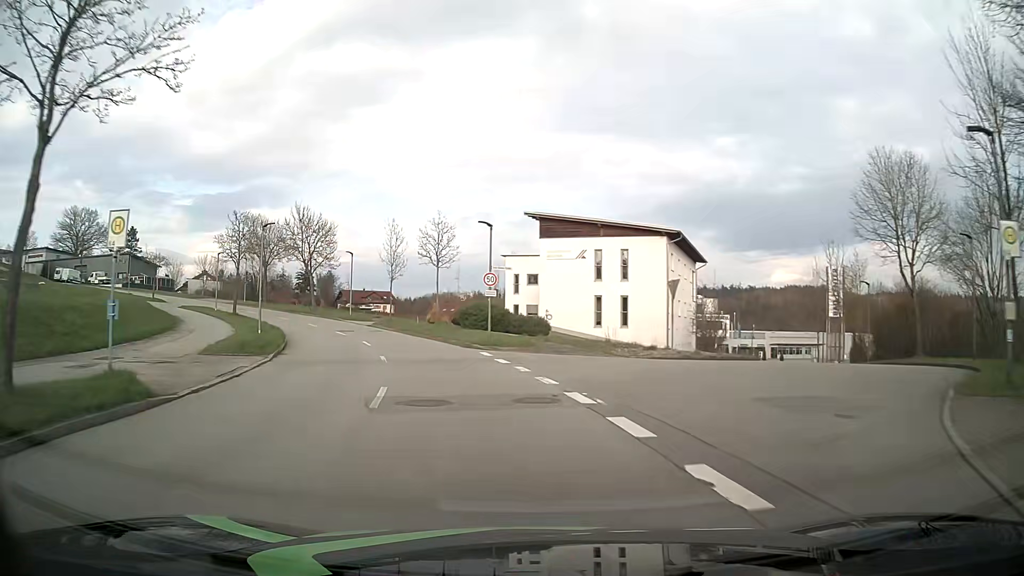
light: Day
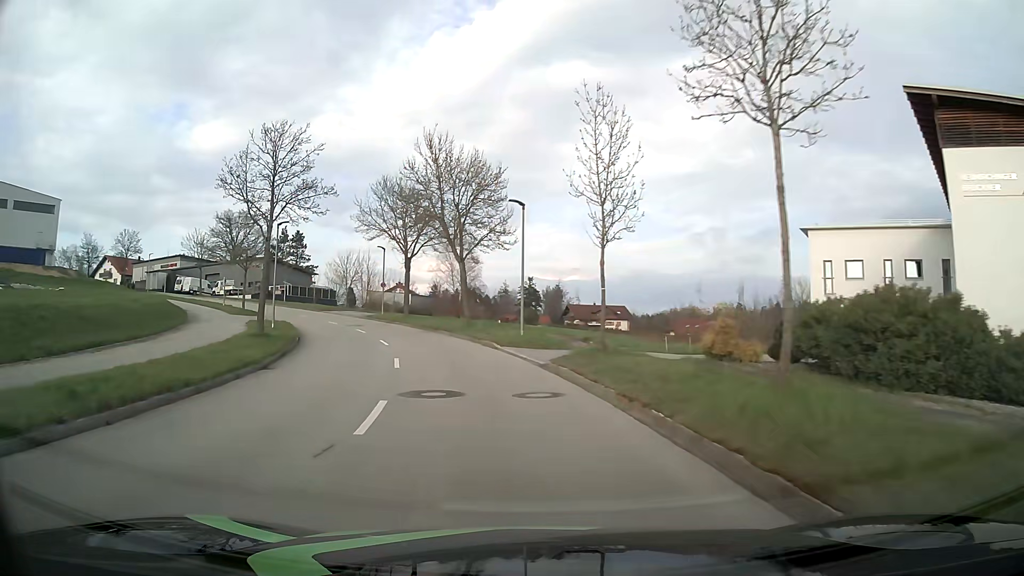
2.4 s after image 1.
(-5.0, +29.3) m; -20°
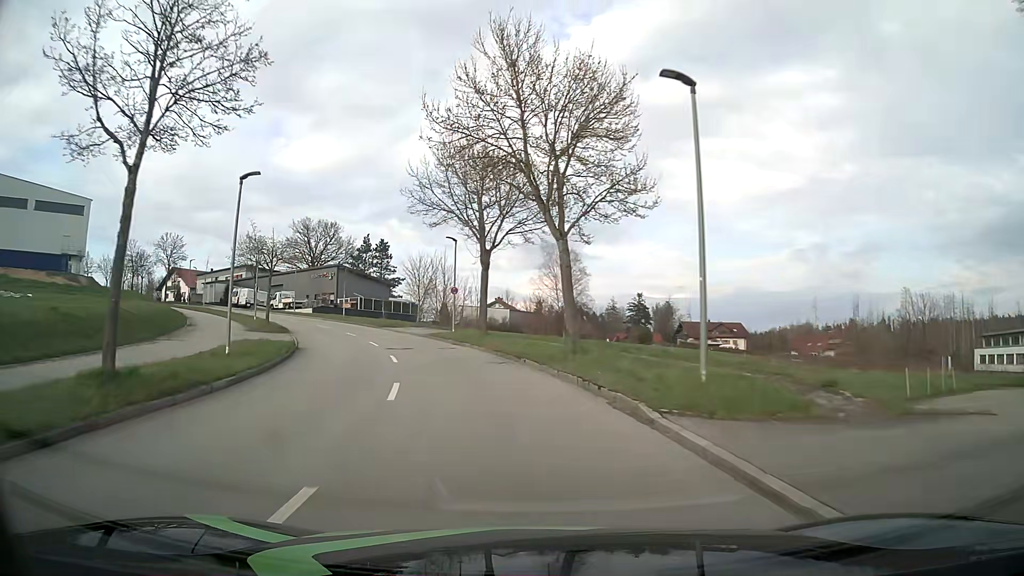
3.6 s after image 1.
(-1.2, +14.7) m; -9°
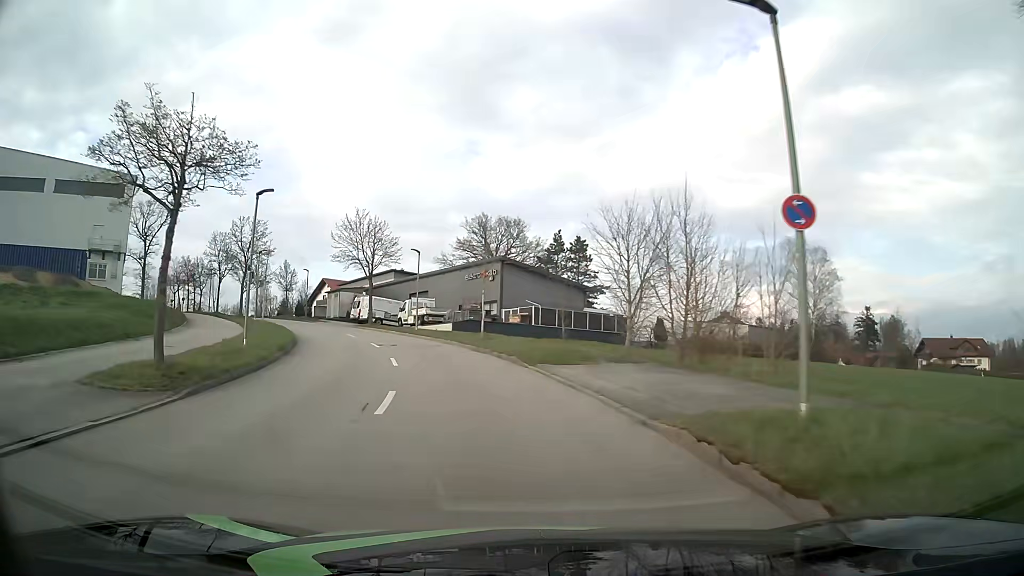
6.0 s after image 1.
(-4.5, +28.8) m; -18°
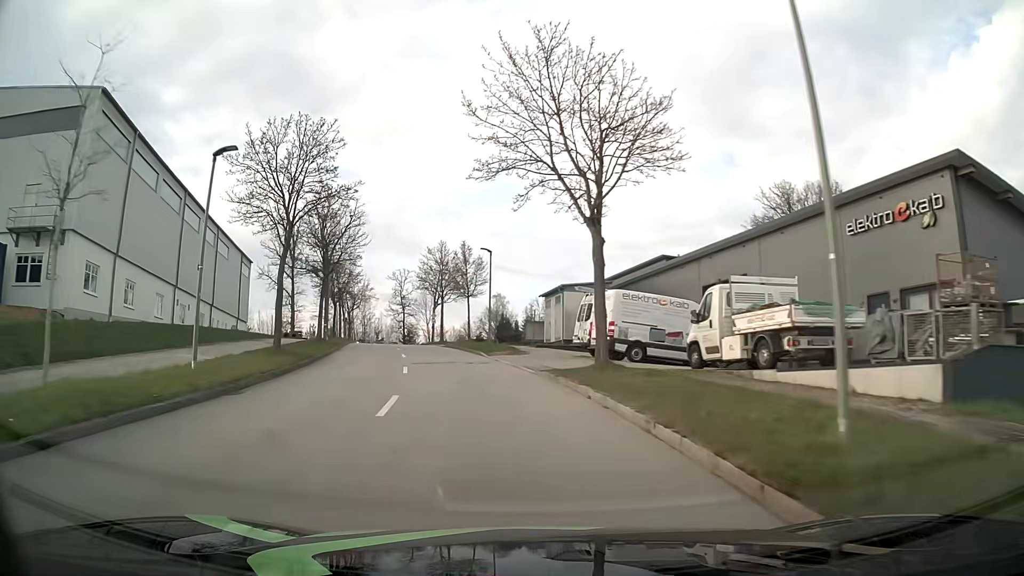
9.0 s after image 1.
(-6.8, +35.9) m; -23°
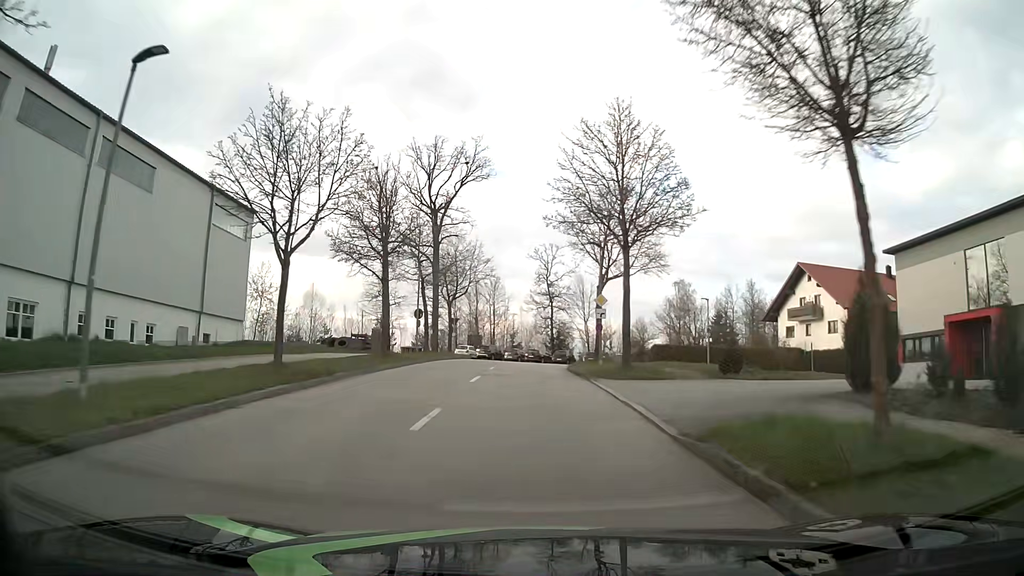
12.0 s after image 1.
(-5.7, +37.1) m; -14°
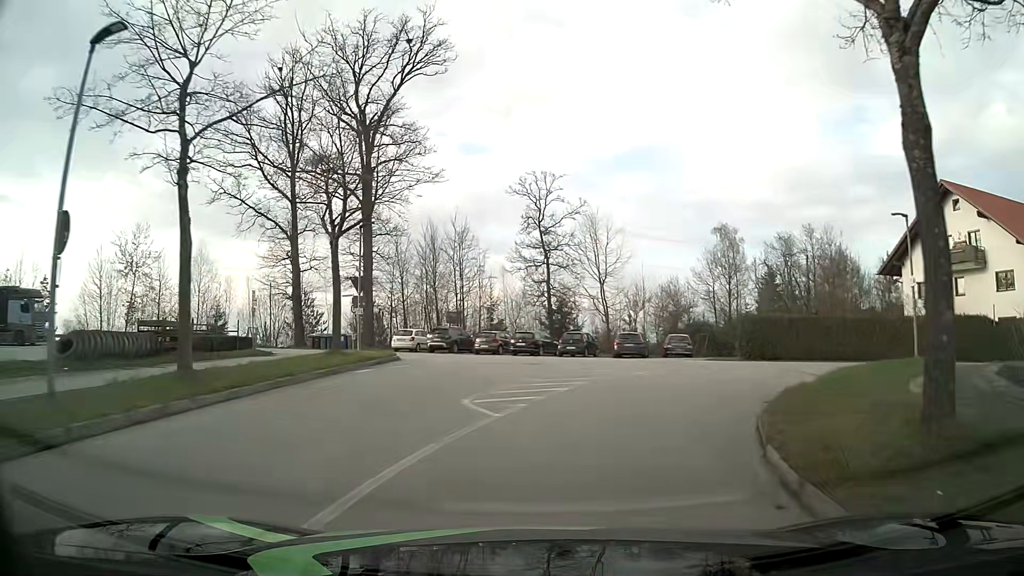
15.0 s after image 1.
(-0.4, +28.9) m; +1°
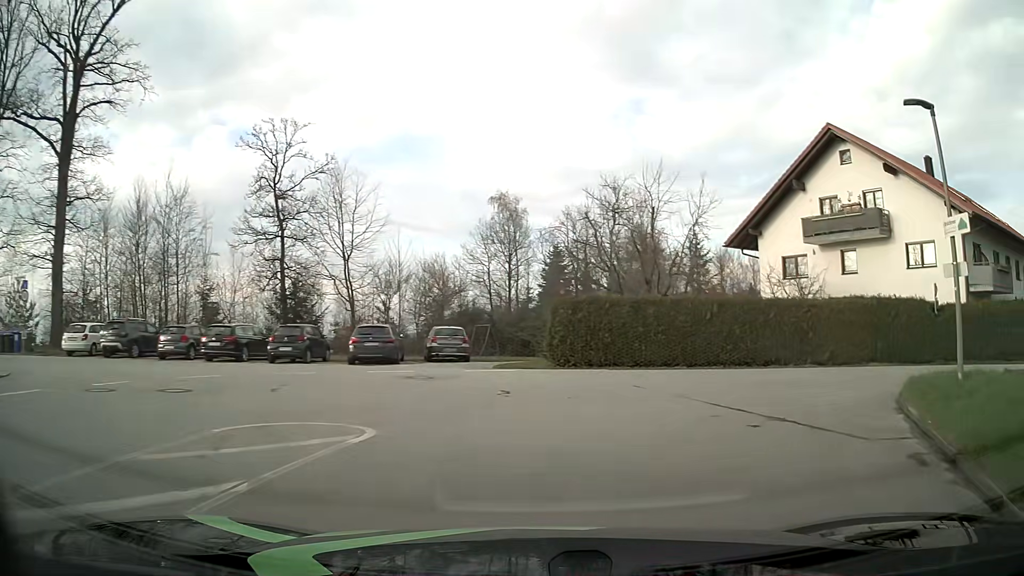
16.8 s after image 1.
(+1.9, +13.0) m; +19°
(+2, +10) (+9, +17) (+18, +19) (+28, +19) (+38, +19) (+47, +24) (+51, +33) (+54, +42) (+58, +51) (+63, +60) m
